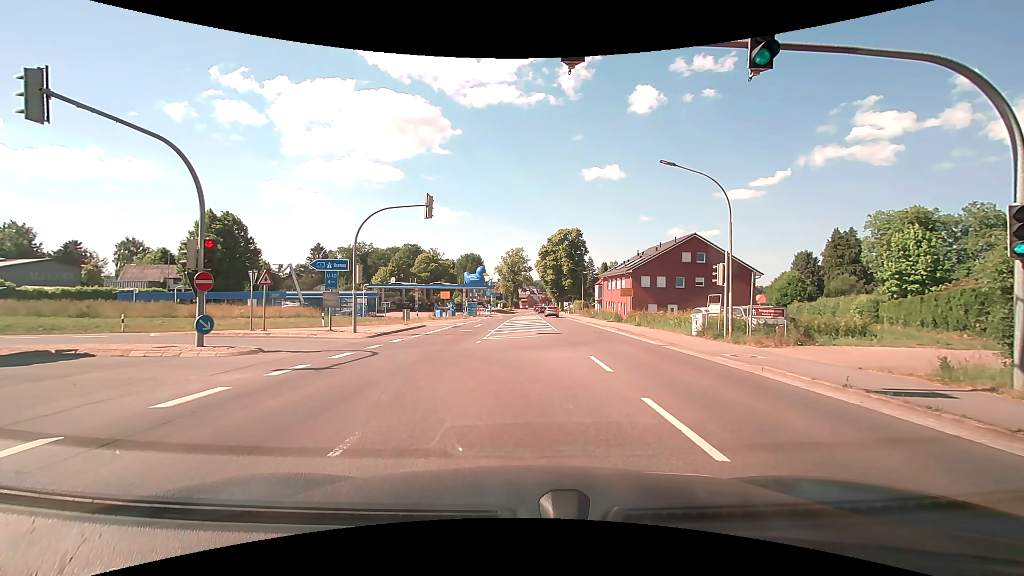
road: secondary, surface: asphalt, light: Day
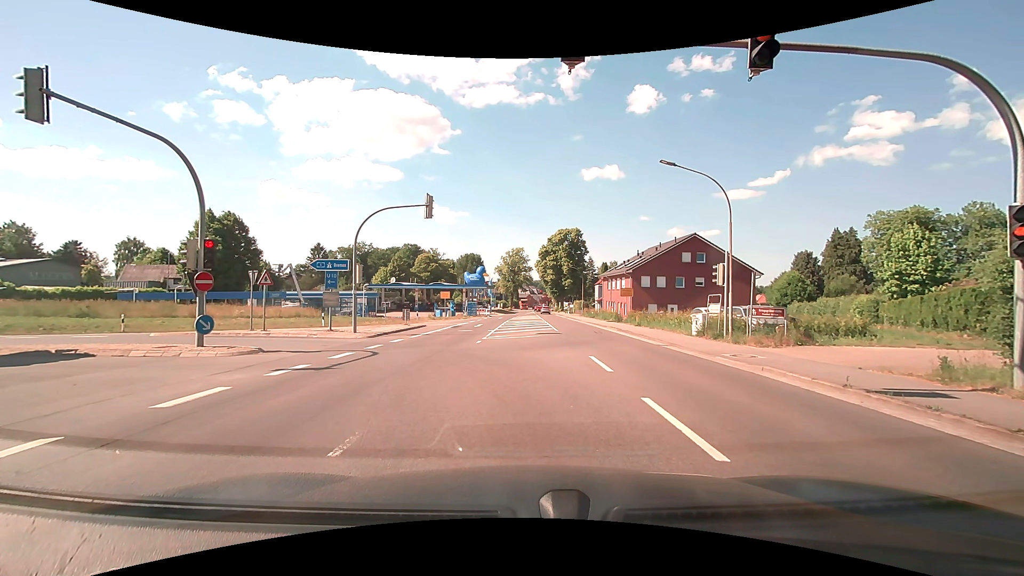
(0.0, 0.0) m; 0°
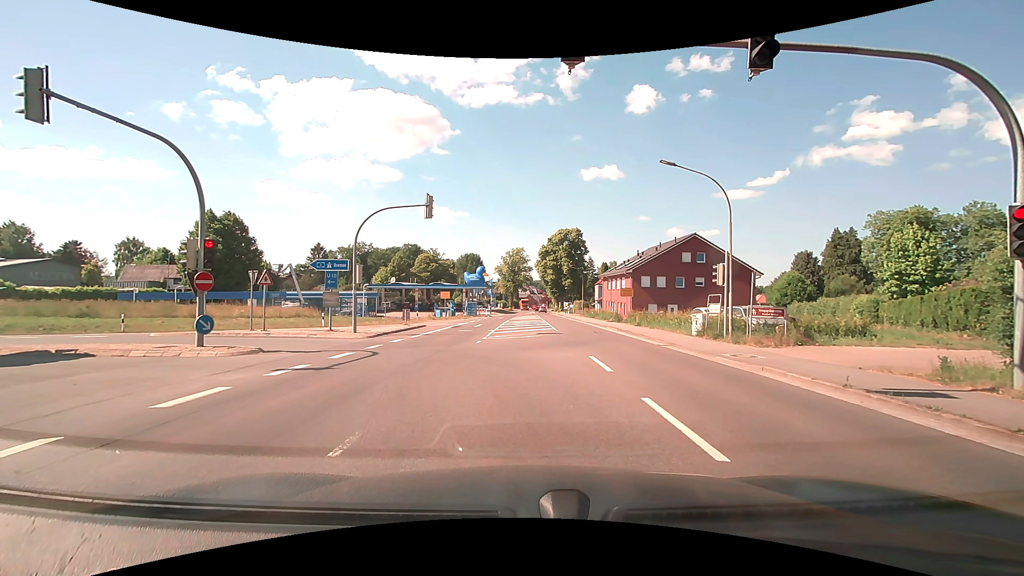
(0.0, 0.0) m; 0°
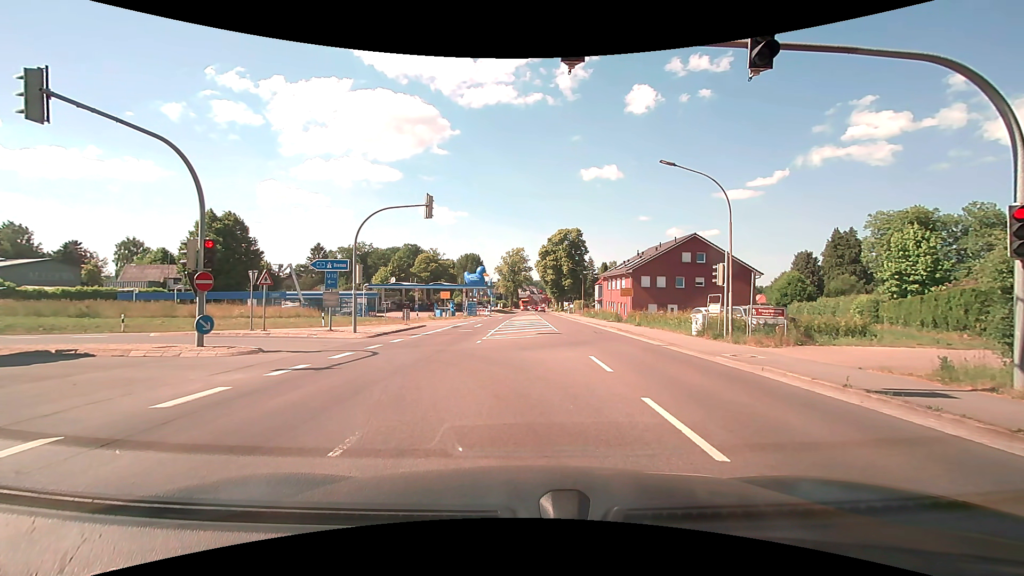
(0.0, 0.0) m; 0°
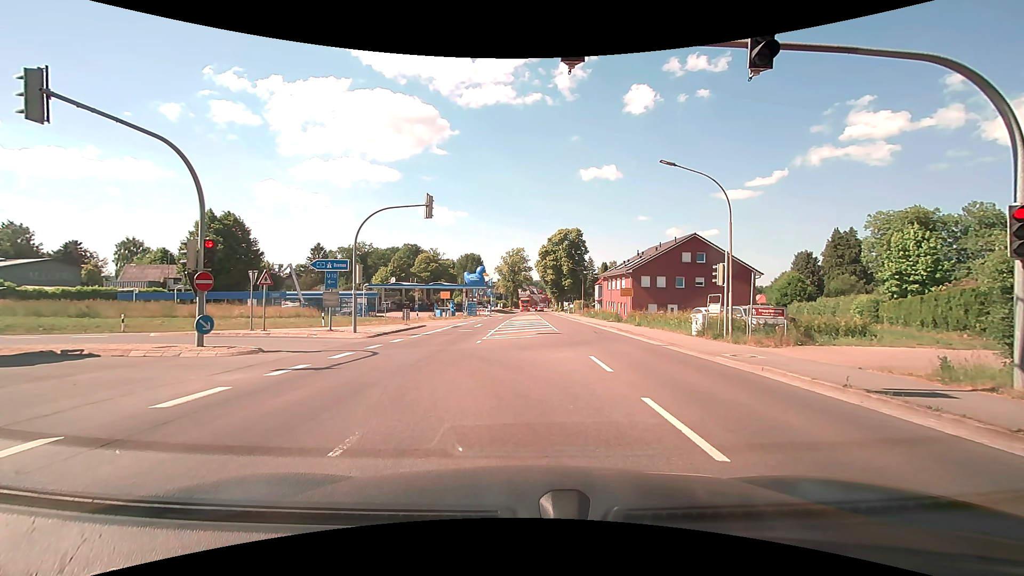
(0.0, 0.0) m; 0°
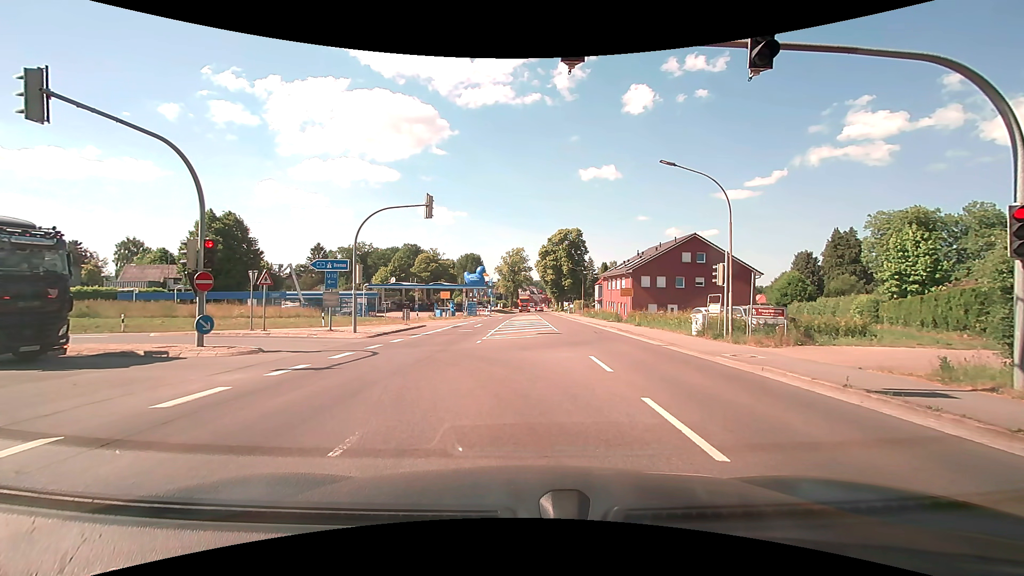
(0.0, 0.0) m; 0°
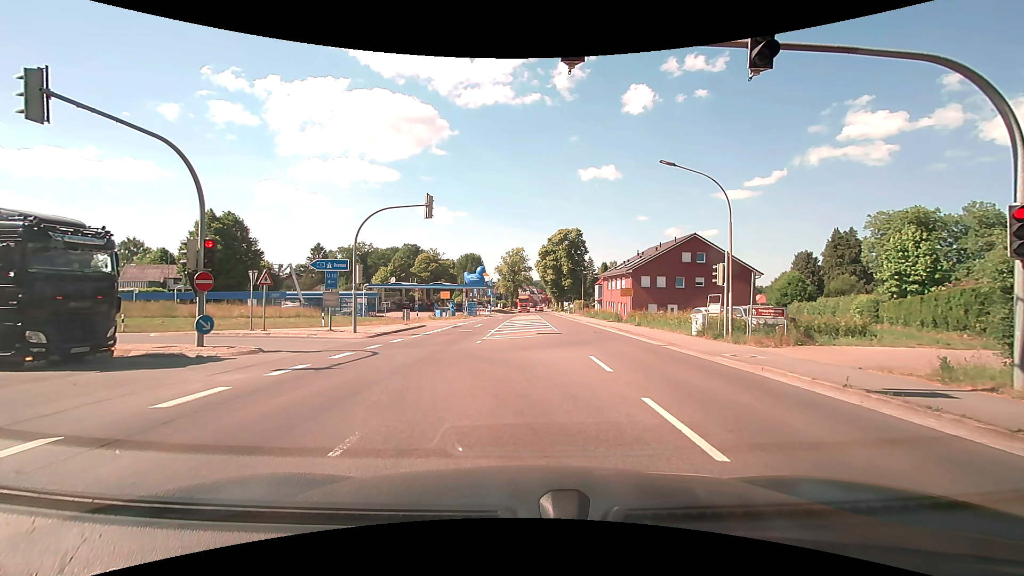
(0.0, 0.0) m; 0°
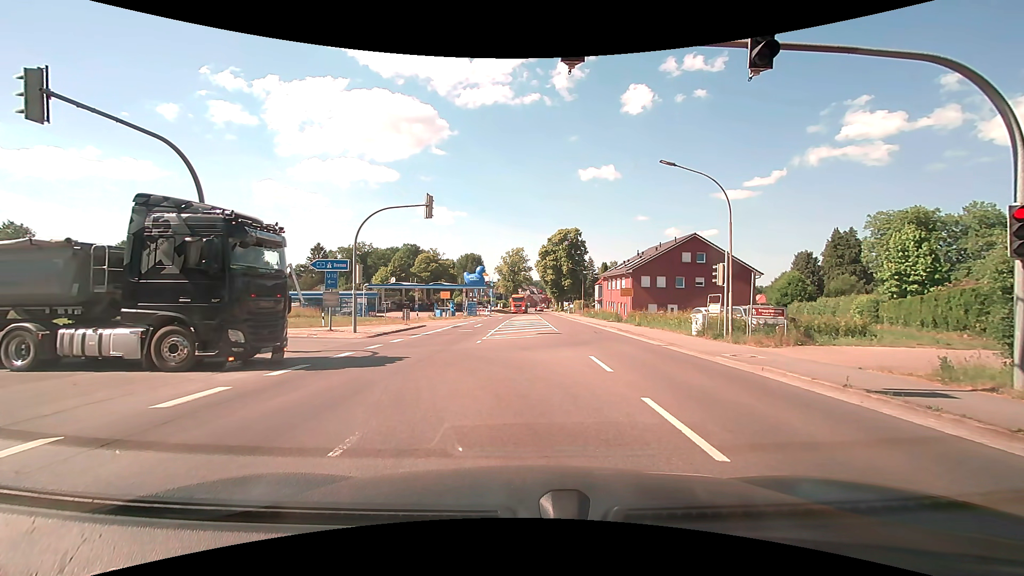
(0.0, 0.0) m; 0°
(-1, +10) (-5, +19) (-14, +22) (-24, +22) (-34, +21) (-44, +21) (-54, +20) (-64, +20) (-74, +20) (-84, +20) m
